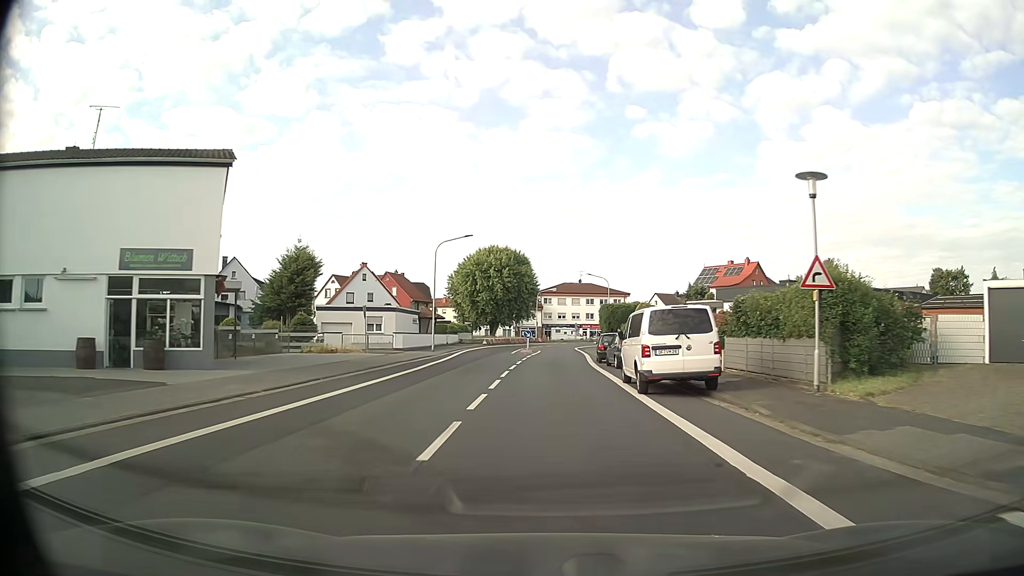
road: secondary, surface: asphalt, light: Day
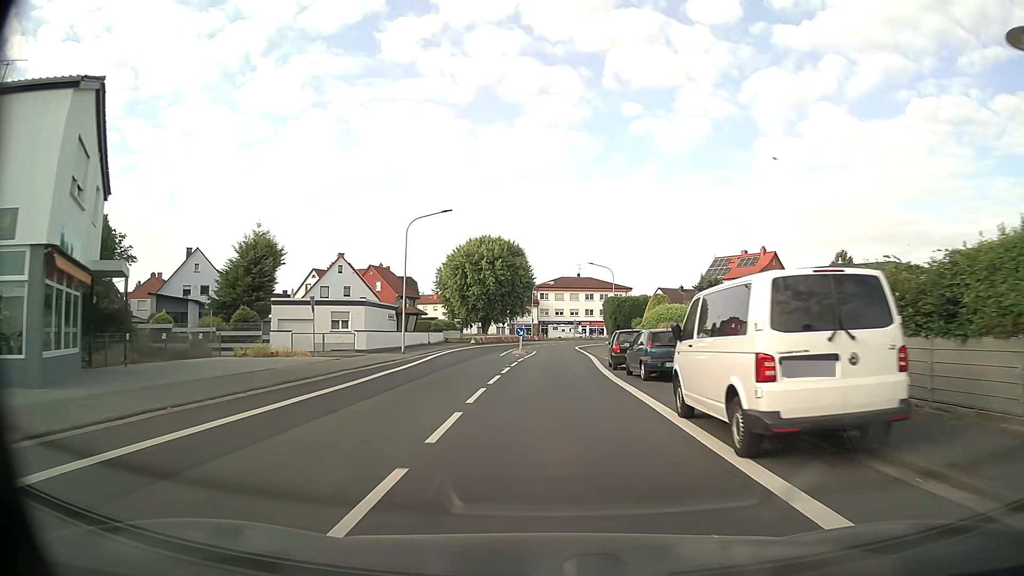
(0.0, +8.4) m; 0°
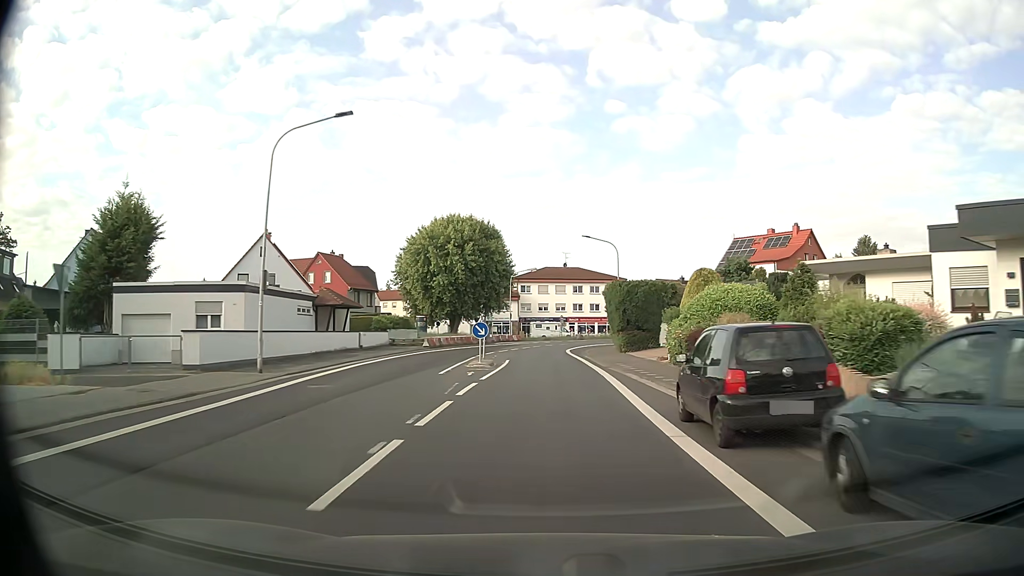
(+0.2, +16.8) m; +2°
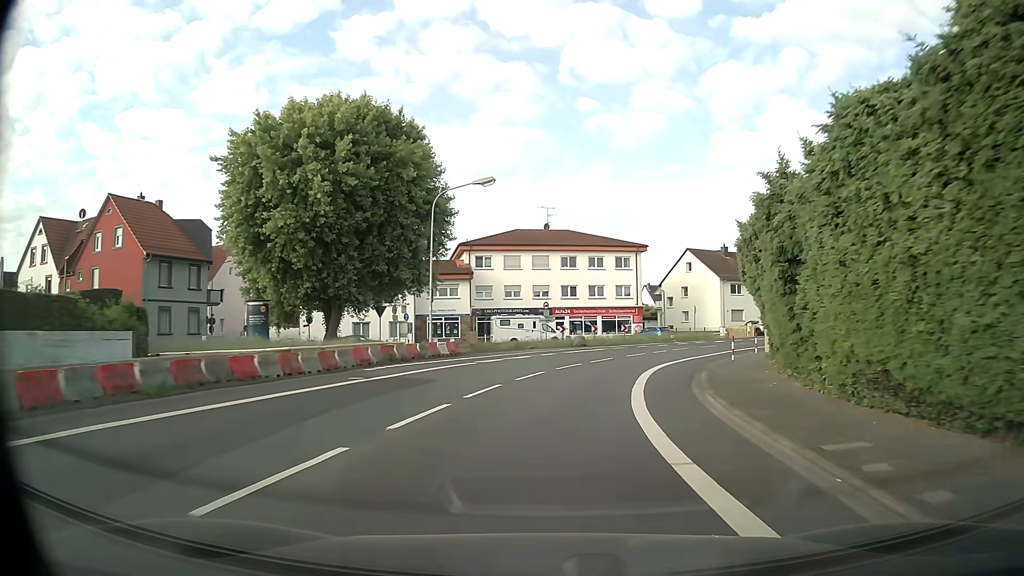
(-0.2, +42.2) m; +2°
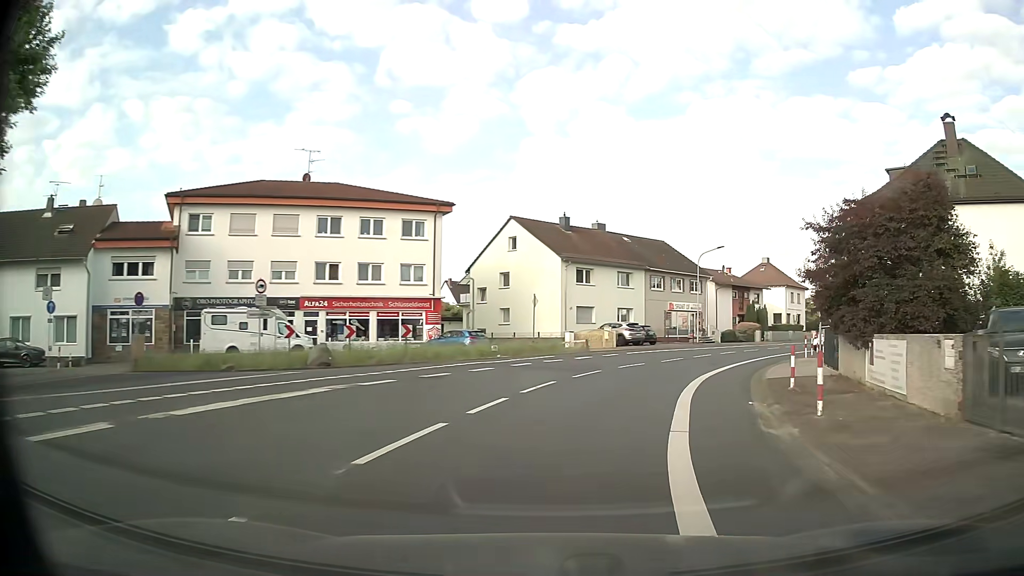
(+3.2, +24.4) m; +17°
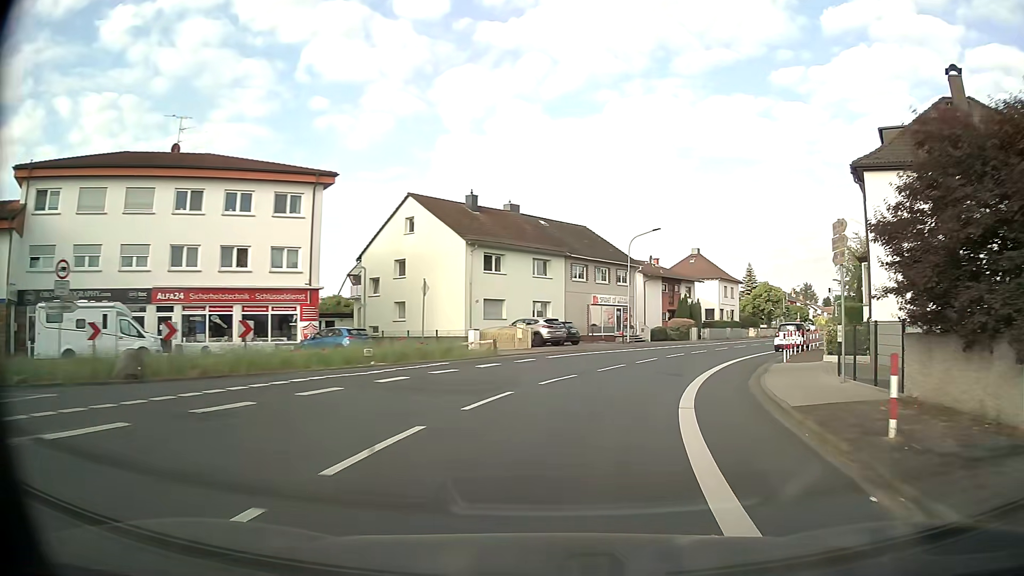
(+0.5, +8.1) m; +7°
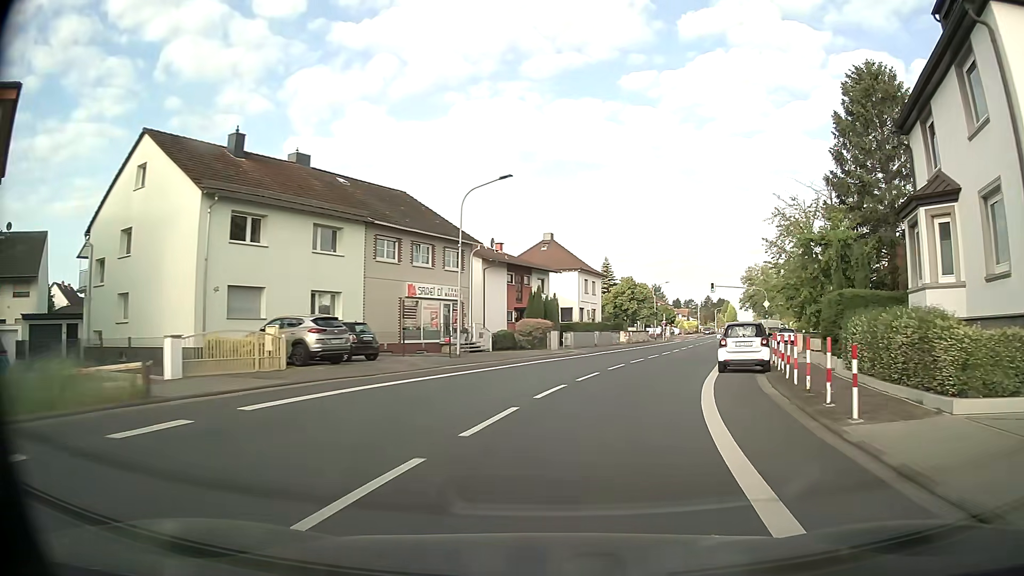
(+2.1, +16.0) m; +14°
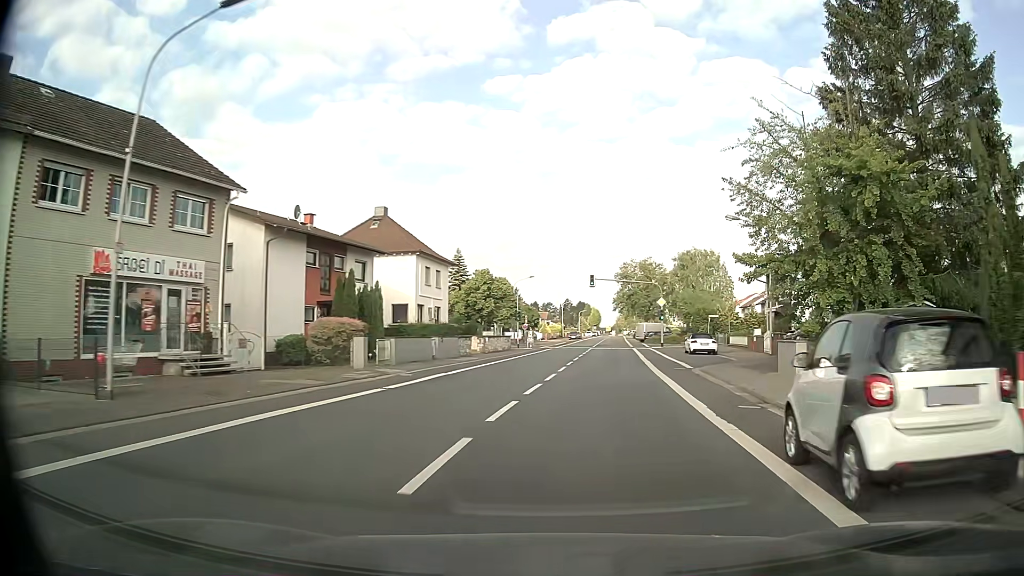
(+1.7, +16.1) m; +12°
(+1, +10) (+2, +20) (+3, +30) (+4, +40) (+5, +50) (+6, +60) (+7, +70) (+9, +80) (+10, +89) (+11, +99) m
